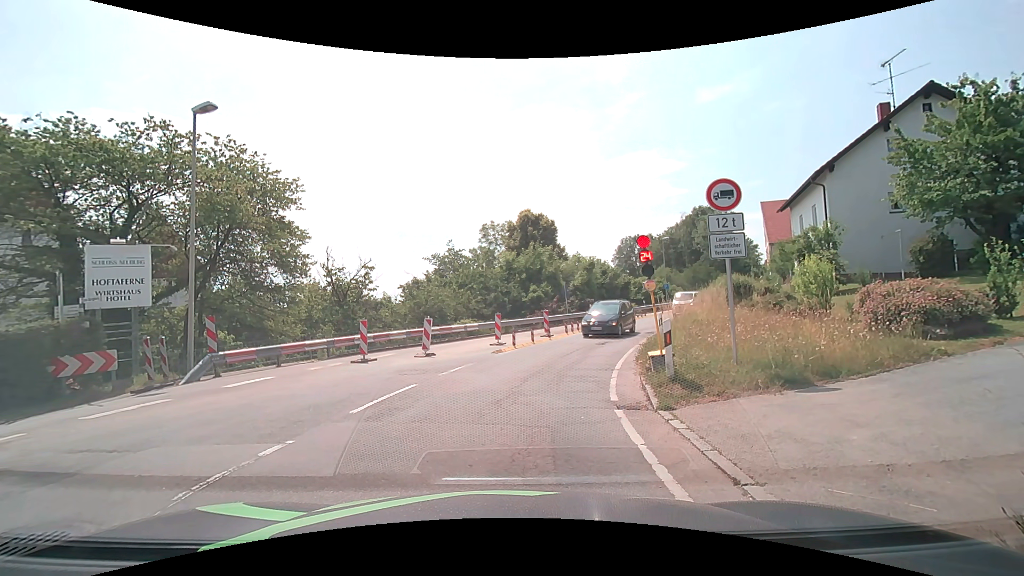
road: secondary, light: Day
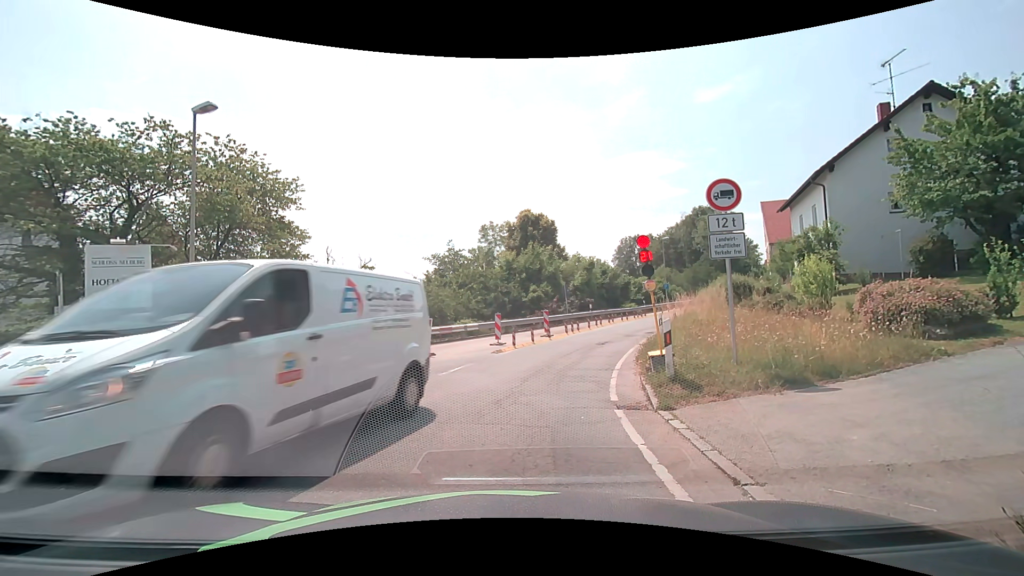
(0.0, 0.0) m; 0°
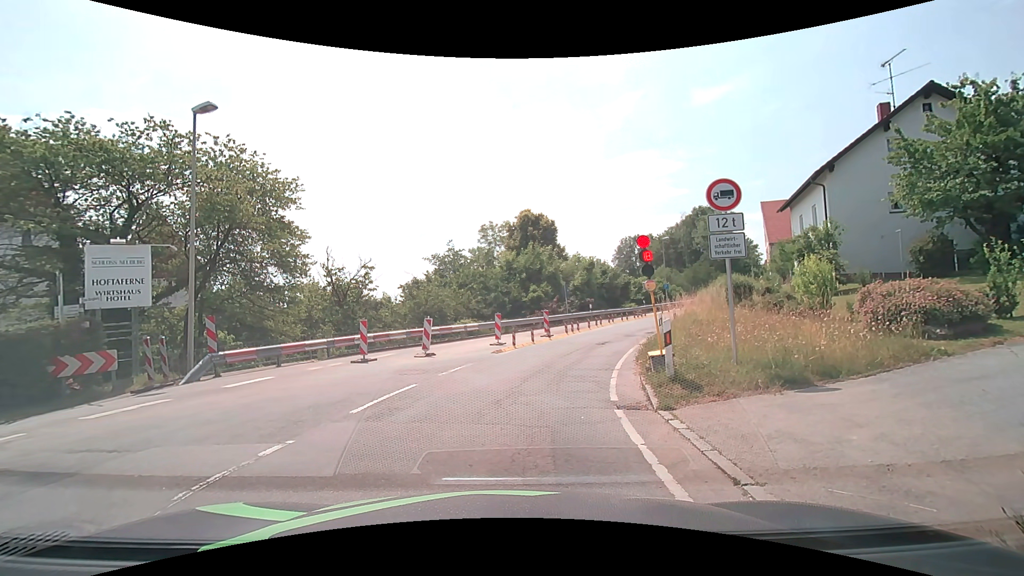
(0.0, 0.0) m; 0°
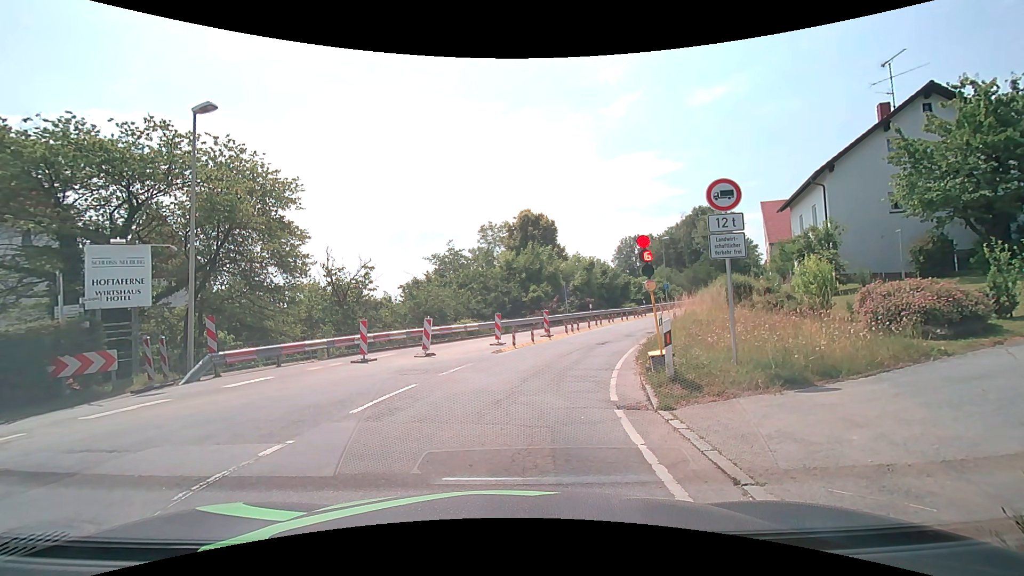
(0.0, 0.0) m; 0°
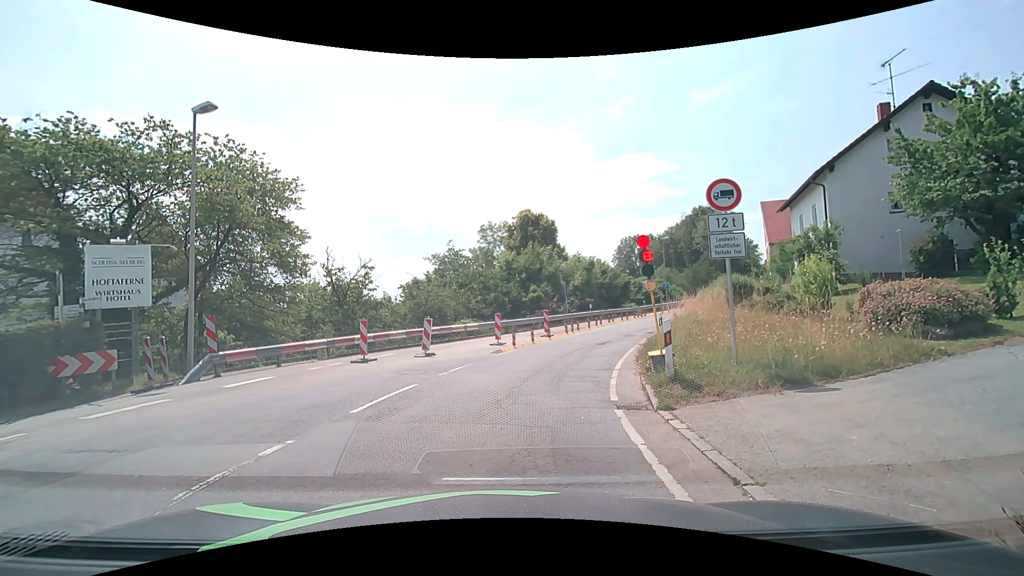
(0.0, 0.0) m; 0°
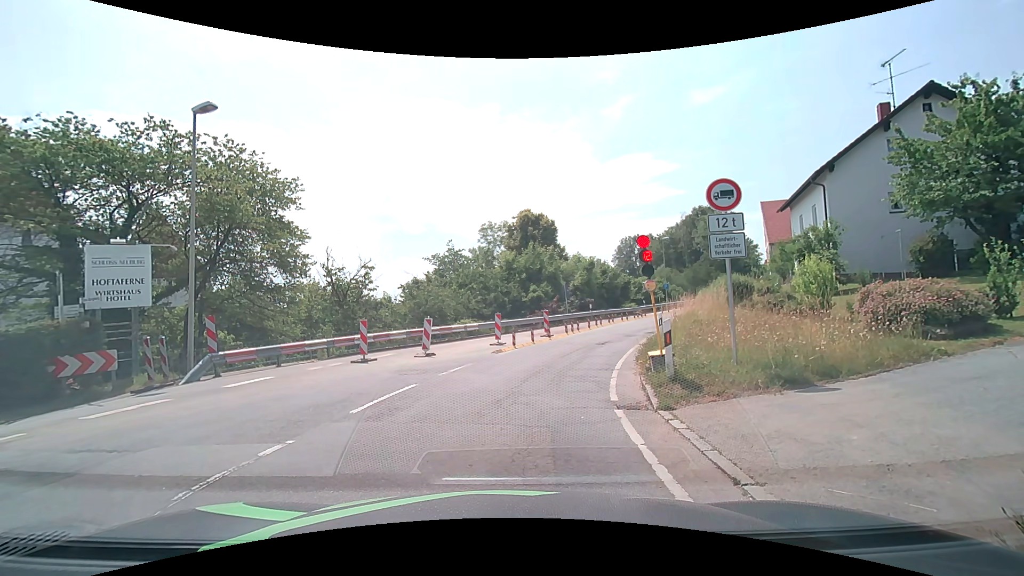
(0.0, 0.0) m; 0°
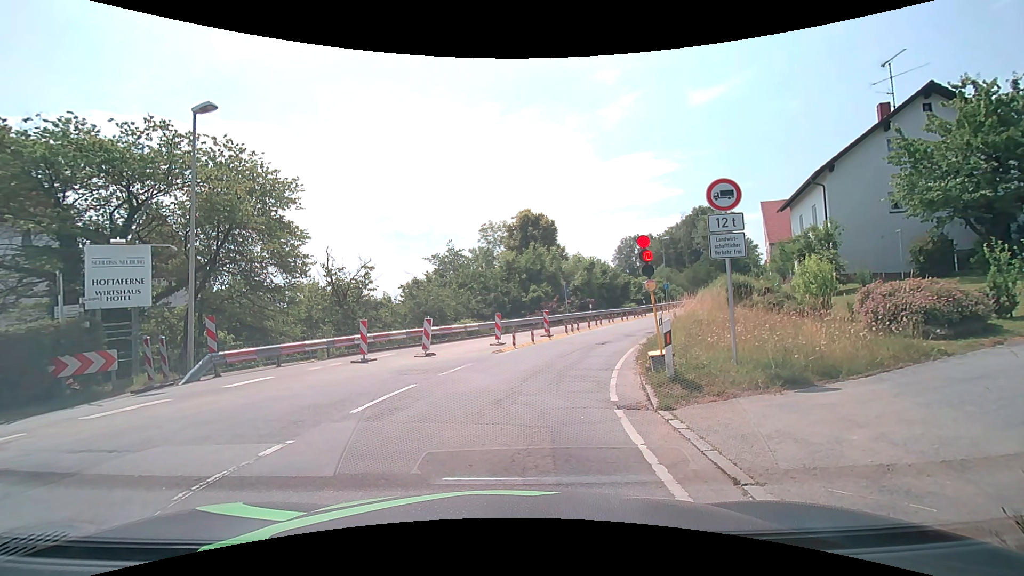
(0.0, 0.0) m; 0°
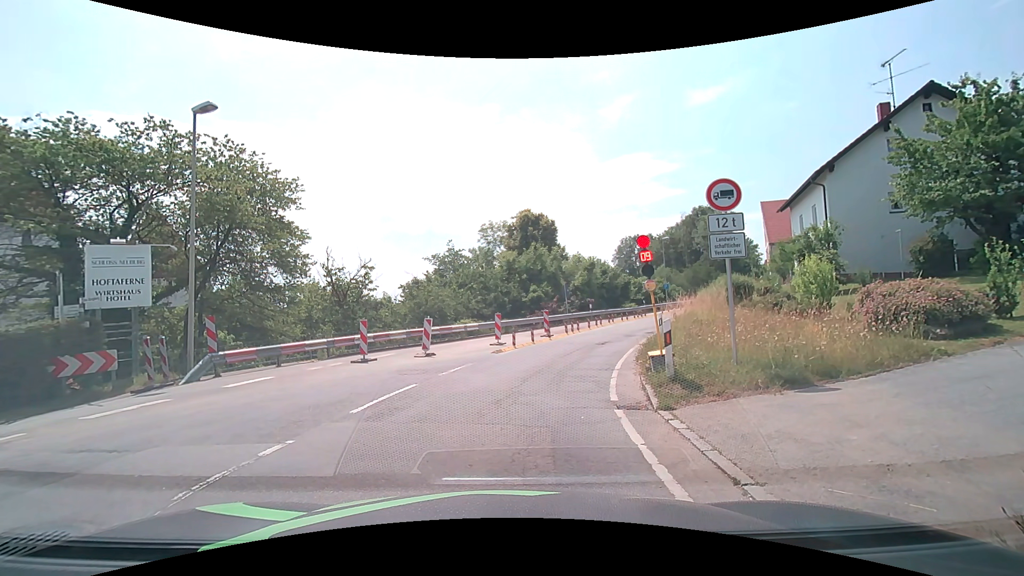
(0.0, 0.0) m; 0°
(0, +10) (+3, +20) (+6, +29) (+11, +38) (+16, +47) (+21, +55) (+27, +63) (+34, +71) (+40, +78) (+47, +86) m
